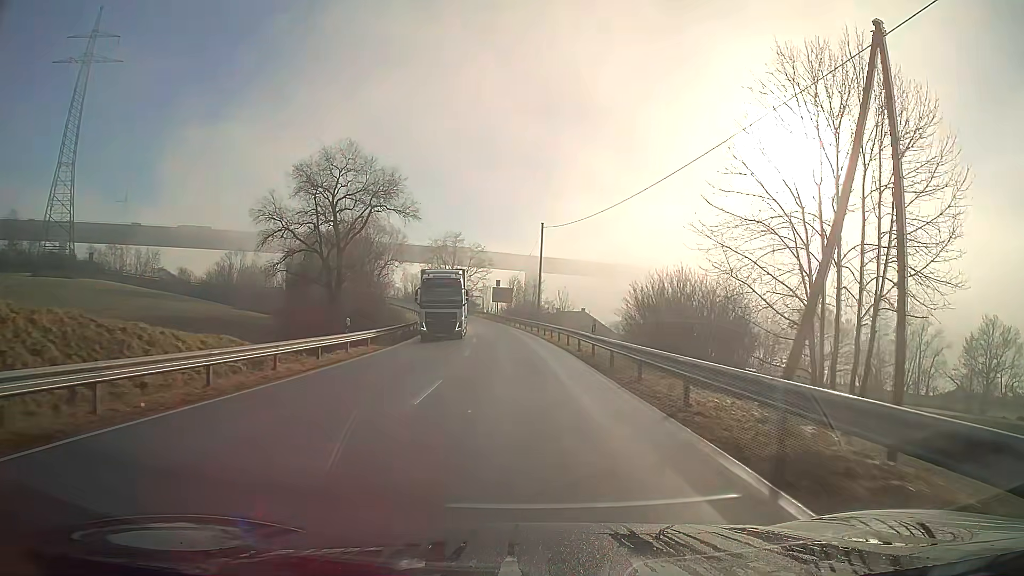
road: secondary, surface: asphalt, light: Day
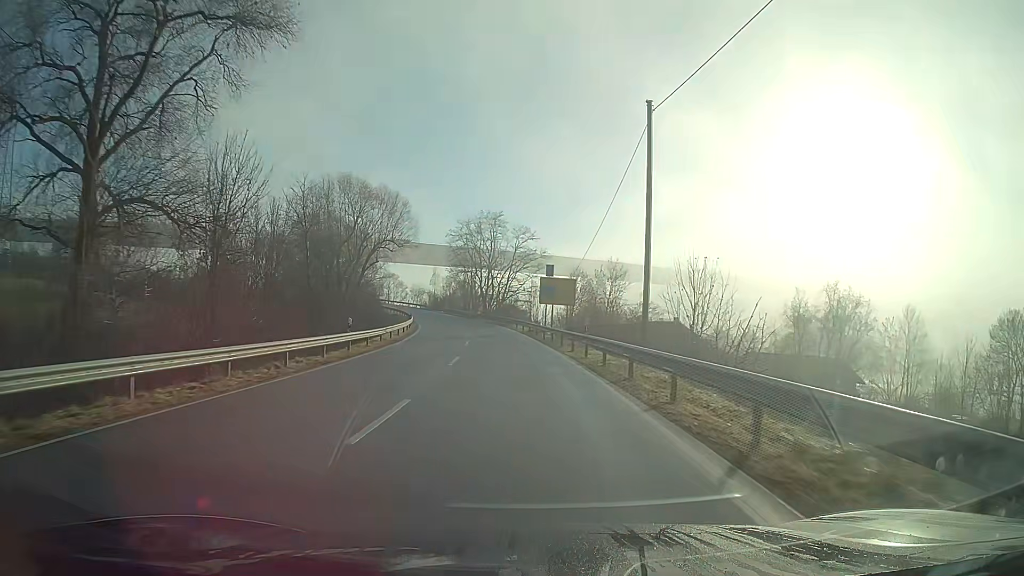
(-1.5, +39.6) m; -5°
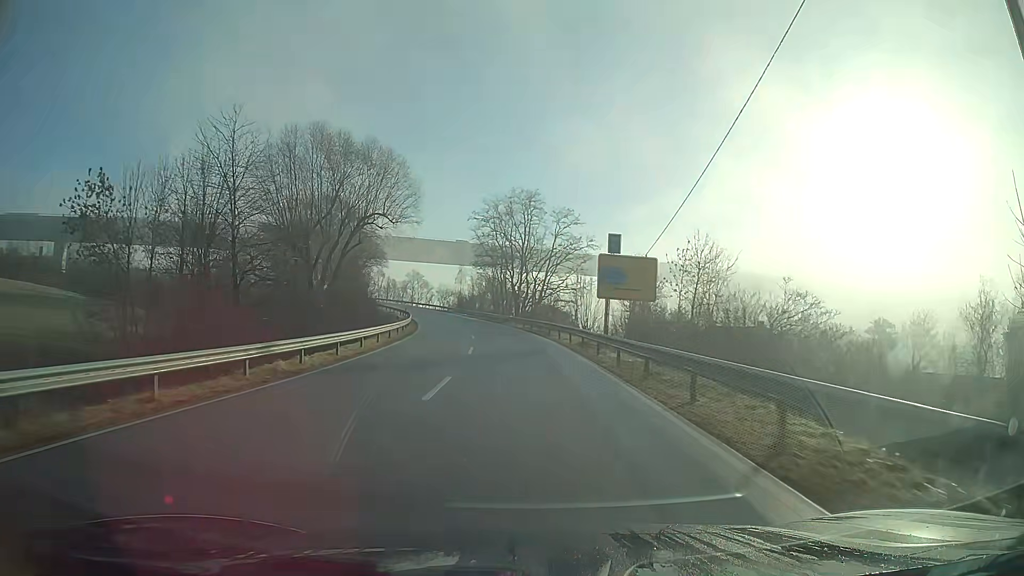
(-0.6, +20.1) m; -3°
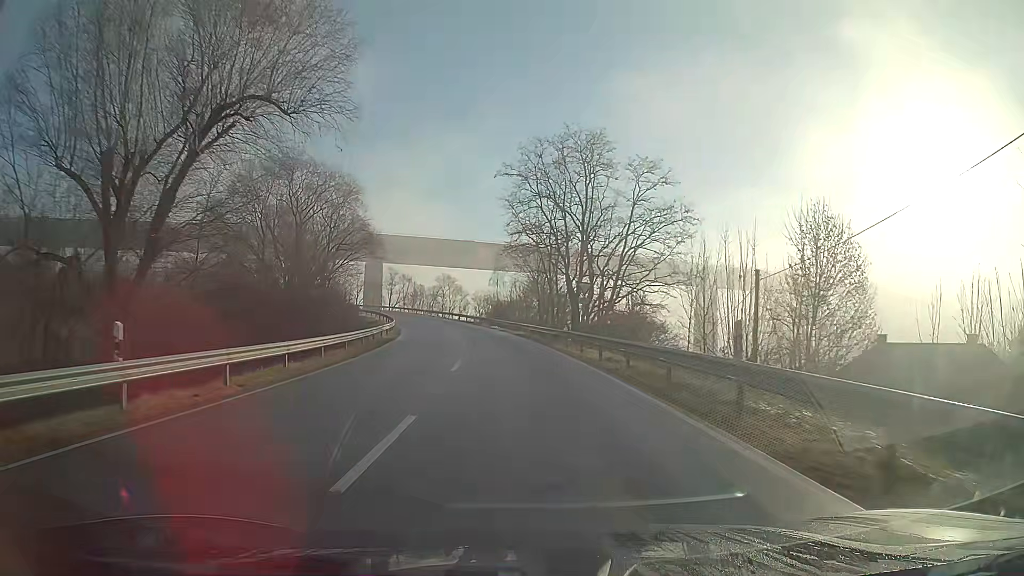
(-1.1, +29.9) m; -4°
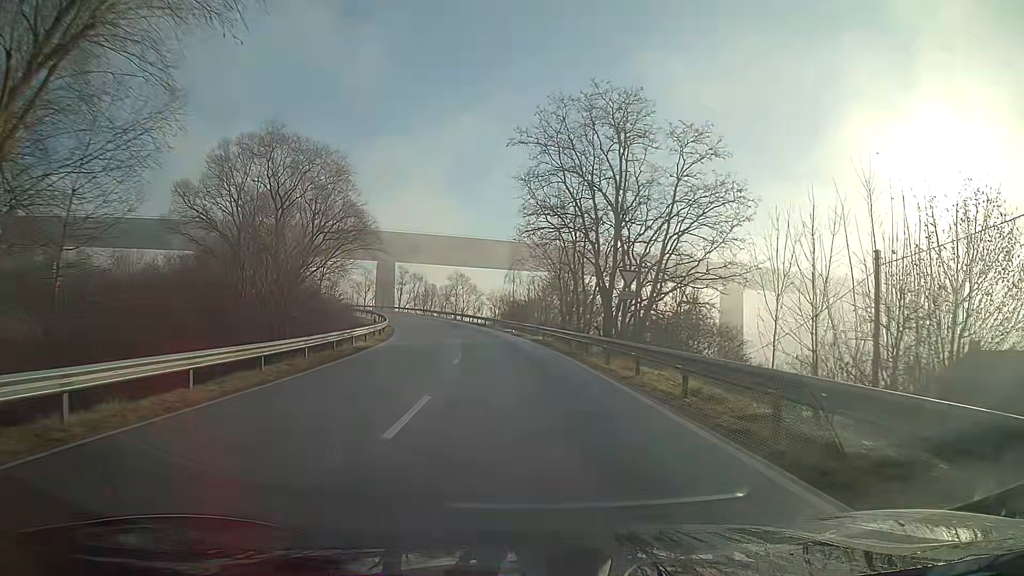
(-0.1, +9.6) m; -2°
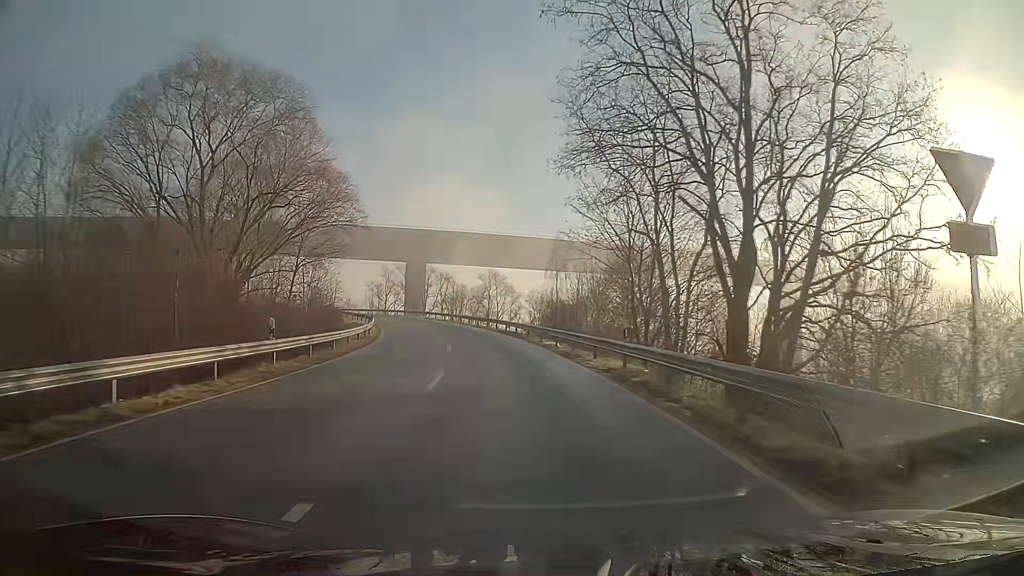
(-0.6, +18.9) m; -4°
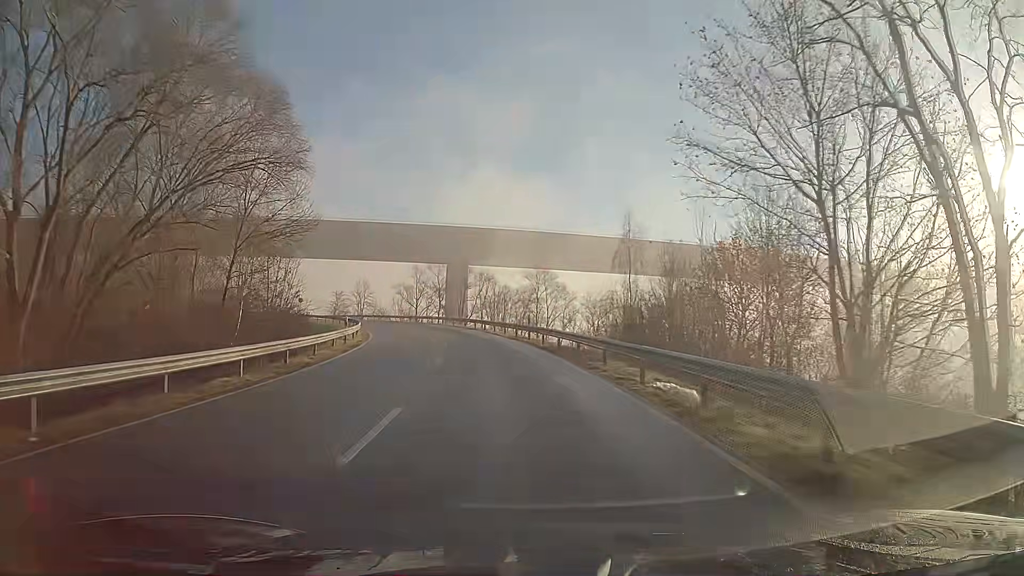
(-0.7, +18.5) m; -4°
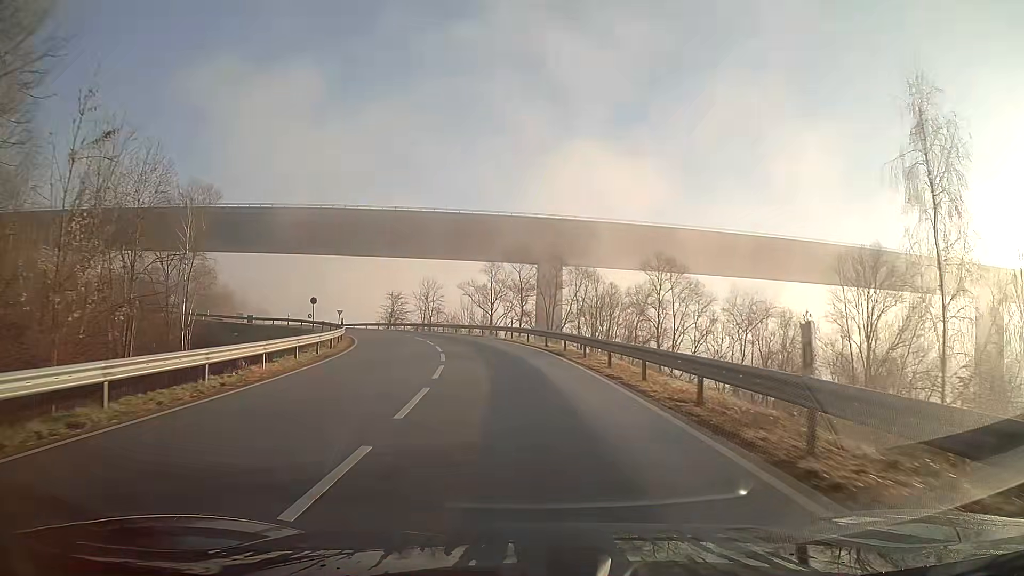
(-1.9, +27.1) m; -8°
(0, +10) (-1, +20) (-3, +30) (-5, +40) (-8, +49) (-11, +58) (-16, +67) (-21, +76) (-27, +84) (-32, +92) m
